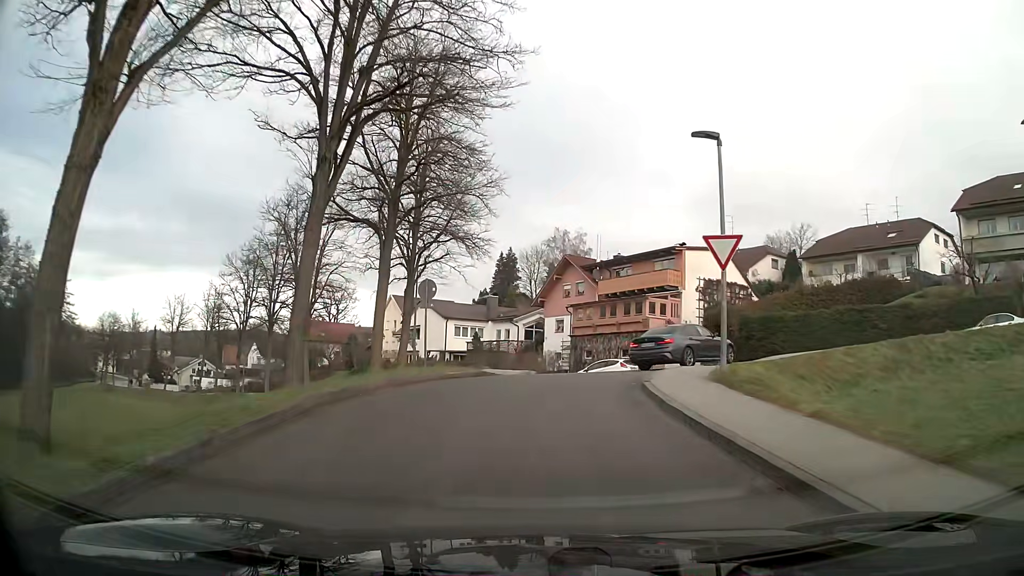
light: Day
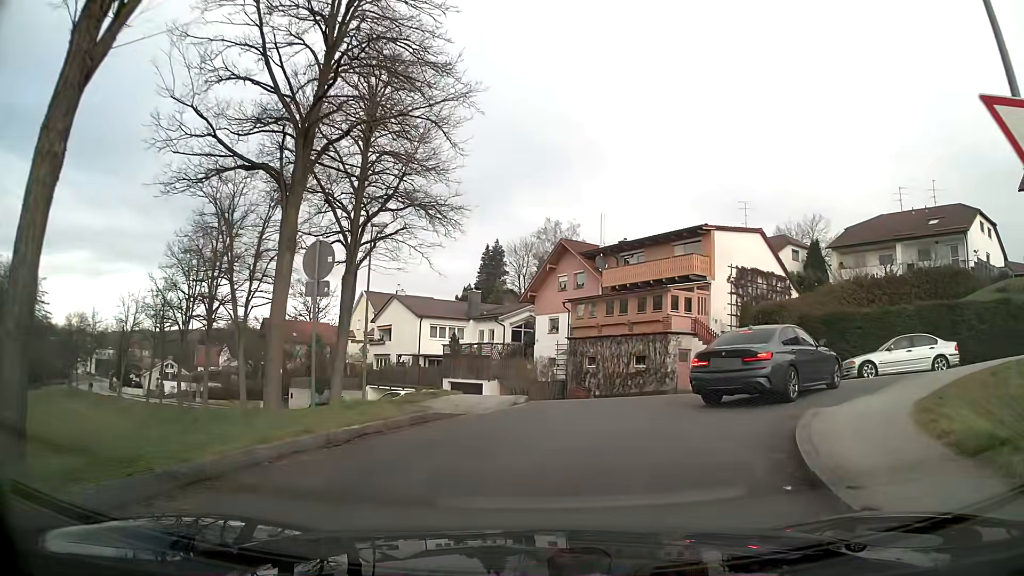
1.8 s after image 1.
(0.0, +9.1) m; +2°
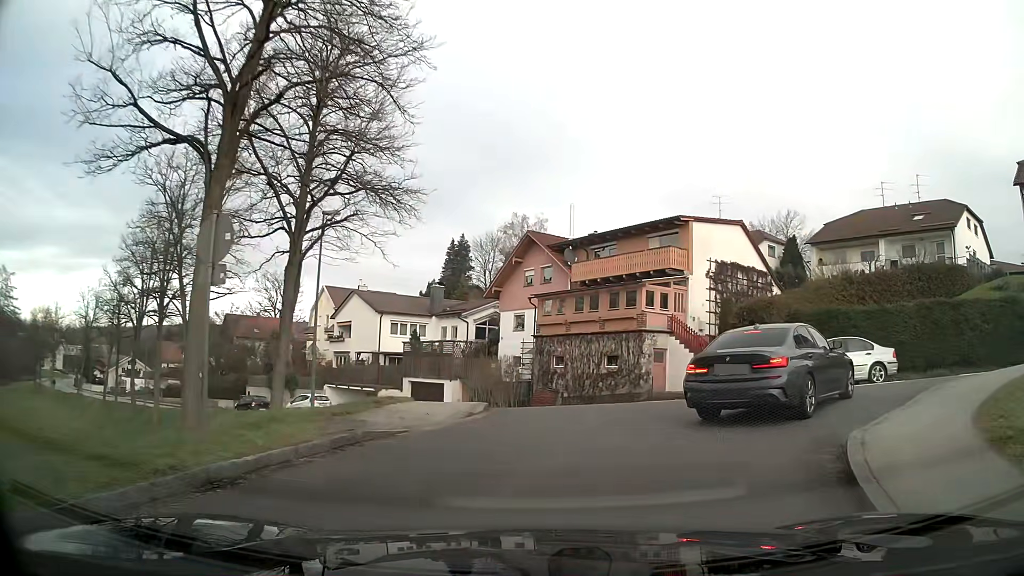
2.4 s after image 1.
(+0.1, +2.3) m; +3°
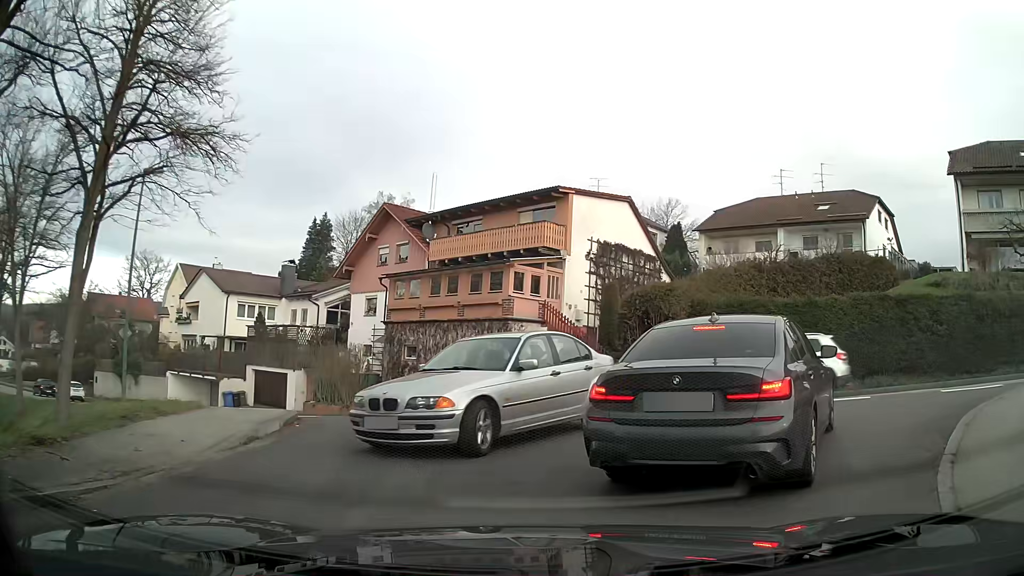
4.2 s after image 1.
(+0.4, +4.4) m; +9°
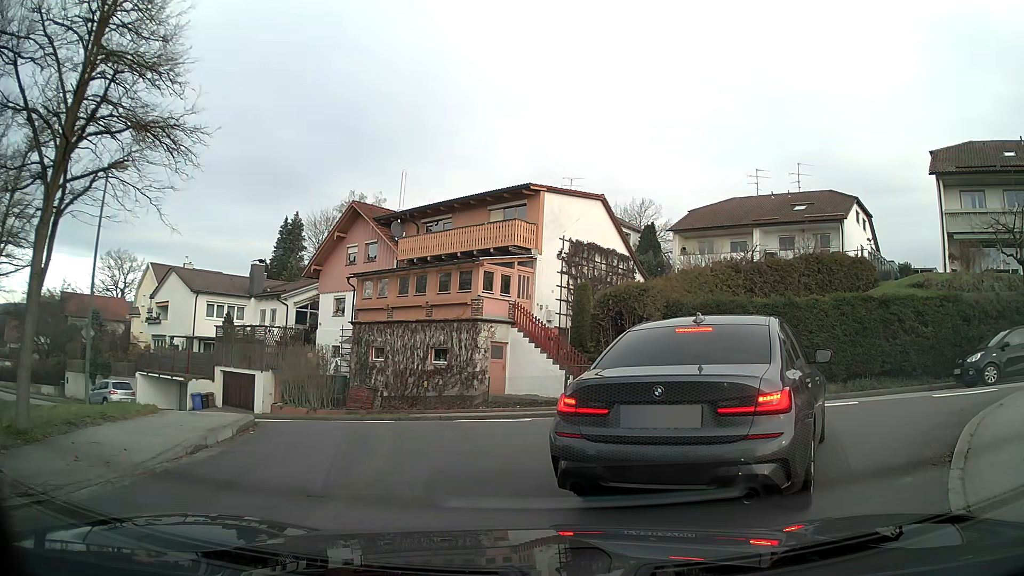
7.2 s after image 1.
(0.0, +0.7) m; 0°
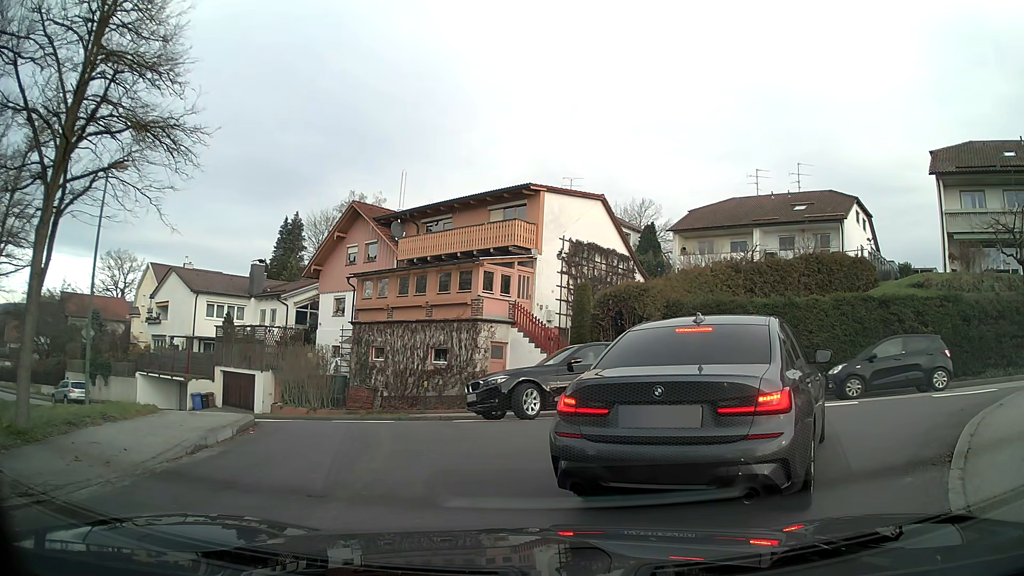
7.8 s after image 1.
(0.0, 0.0) m; 0°
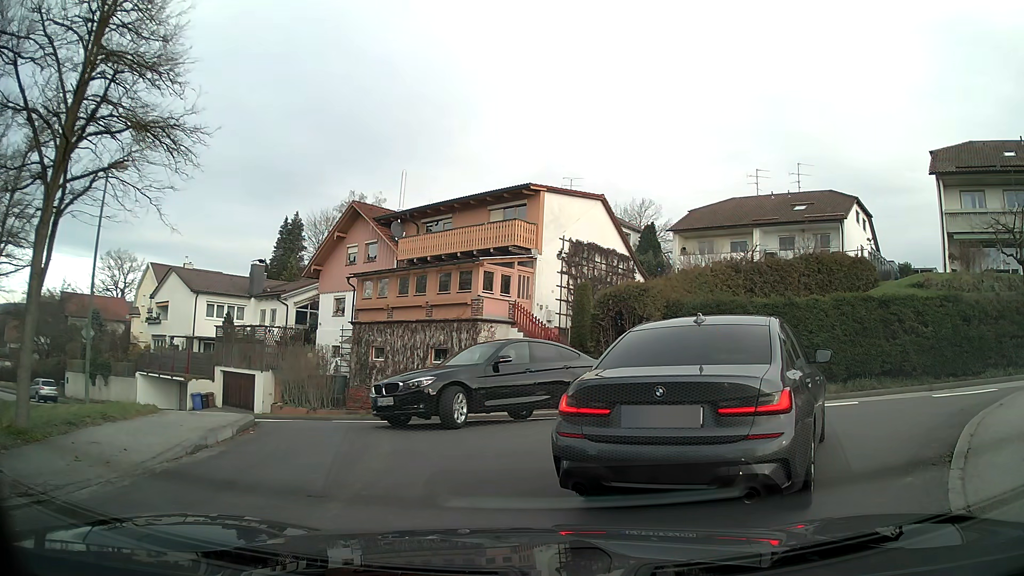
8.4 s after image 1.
(0.0, 0.0) m; 0°
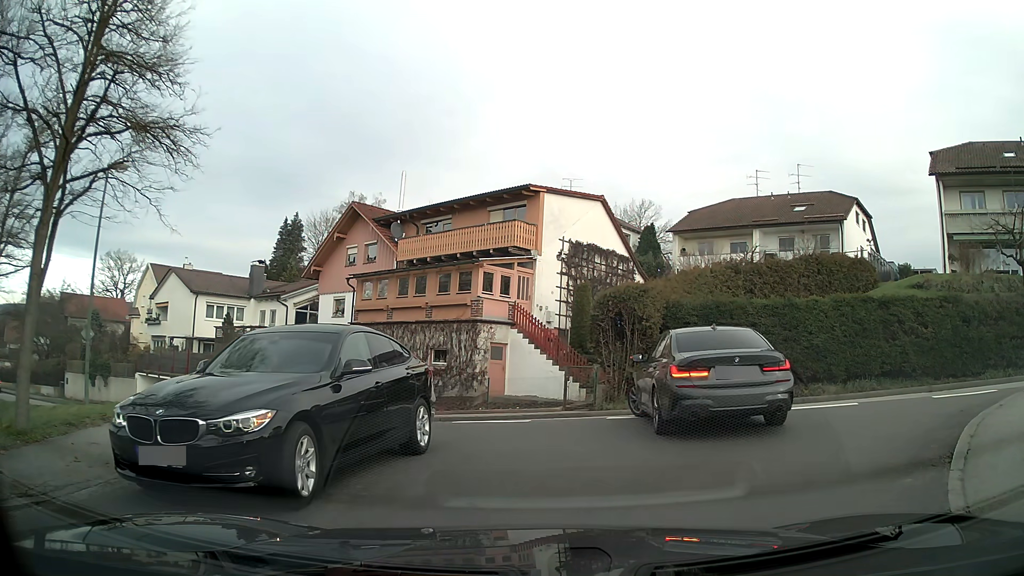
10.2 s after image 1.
(0.0, 0.0) m; 0°
(+2, +10) (-2, +19) (-10, +25) (-18, +30) (-26, +35) (-35, +41) (-44, +46) (-52, +51) (-61, +56) (-70, +60) m
